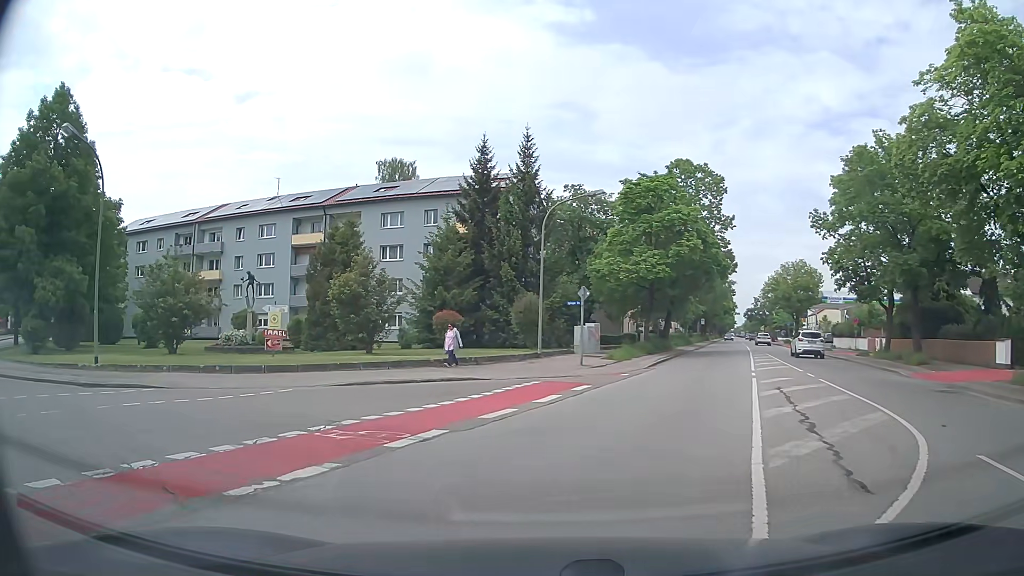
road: tertiary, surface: asphalt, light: Day
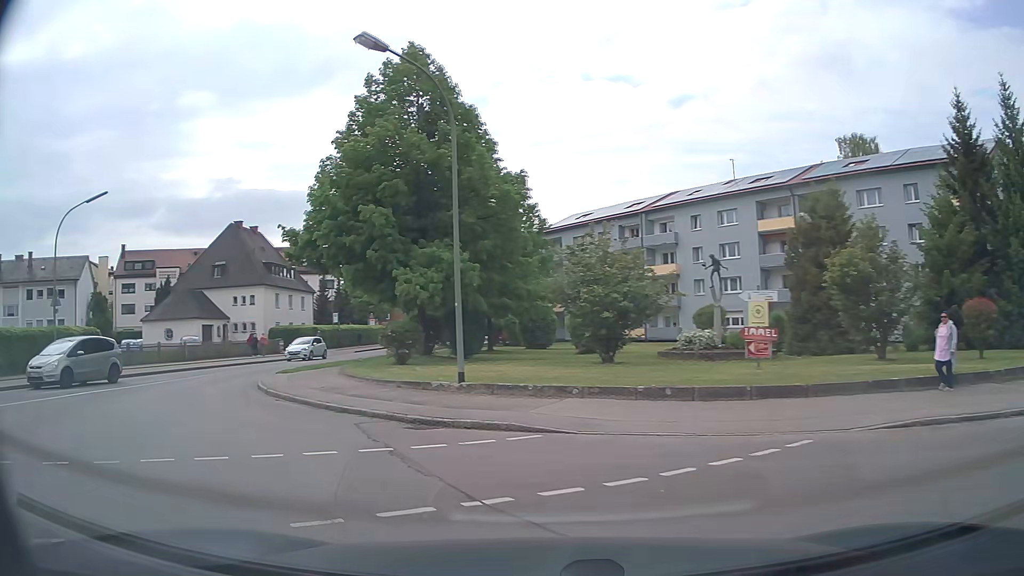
(-2.4, +8.1) m; -36°
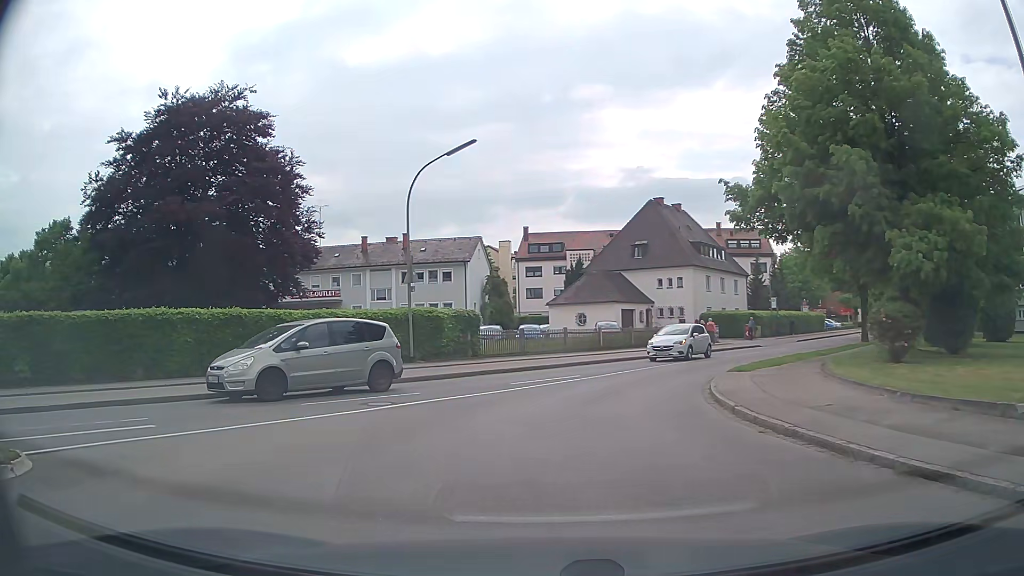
(-2.5, +6.4) m; -38°
(0, +10) (+2, +20) (+7, +28) (+13, +36) (+19, +45) (+25, +53) (+31, +61) (+36, +69) (+42, +77) (+48, +85) m
